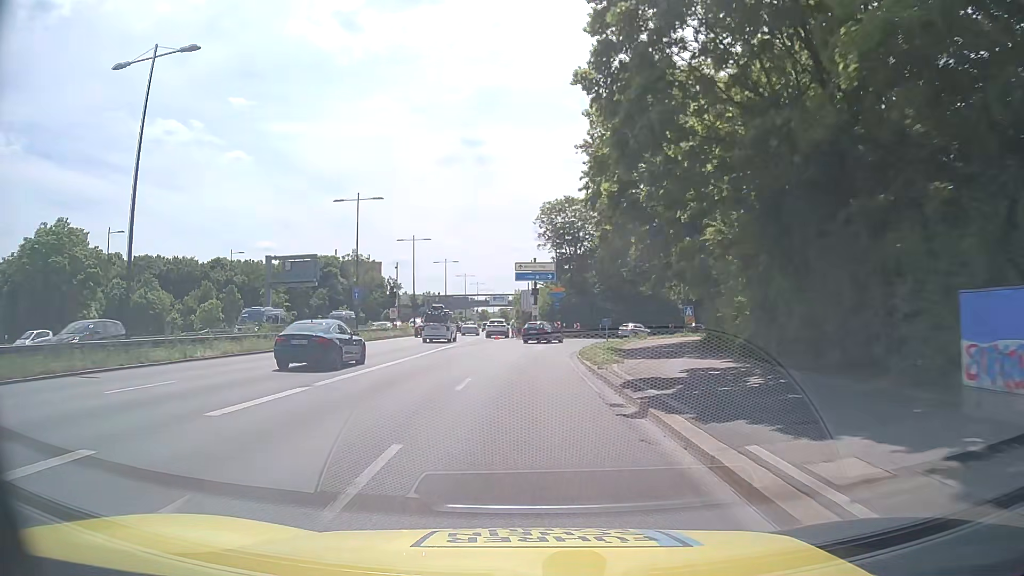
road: motorway_link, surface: asphalt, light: Day
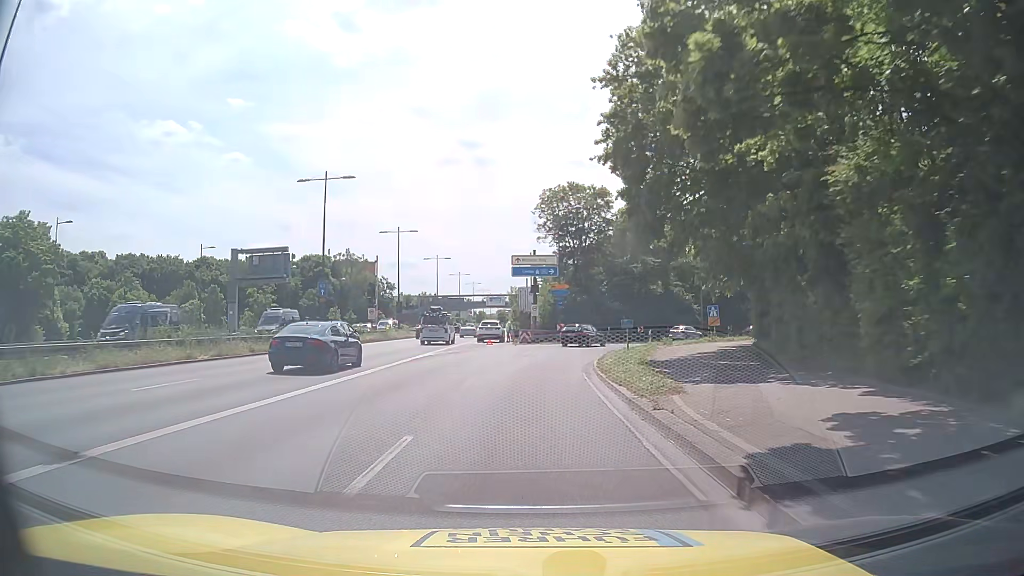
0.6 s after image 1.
(0.0, +8.1) m; 0°
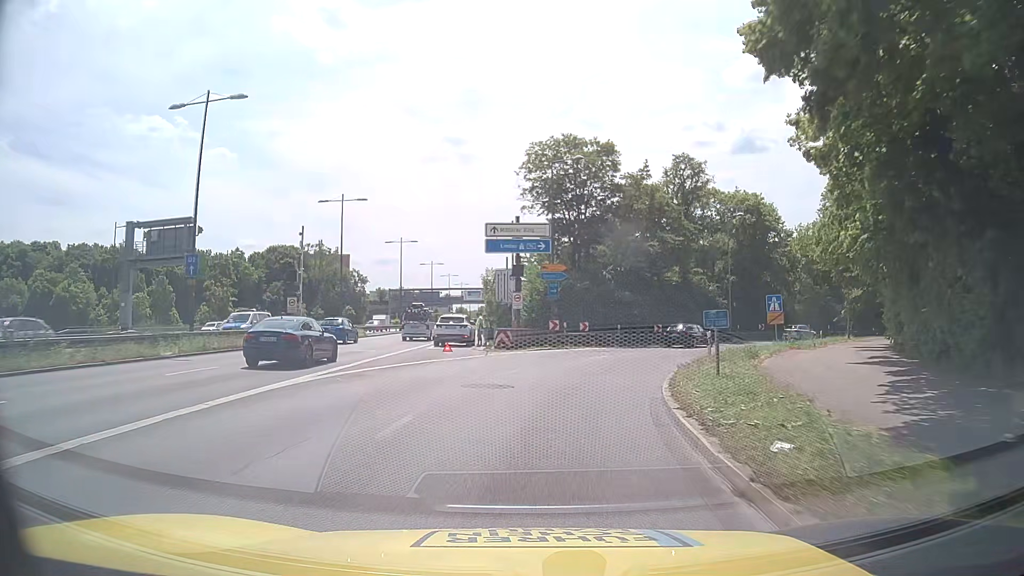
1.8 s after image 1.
(+0.2, +15.4) m; +2°
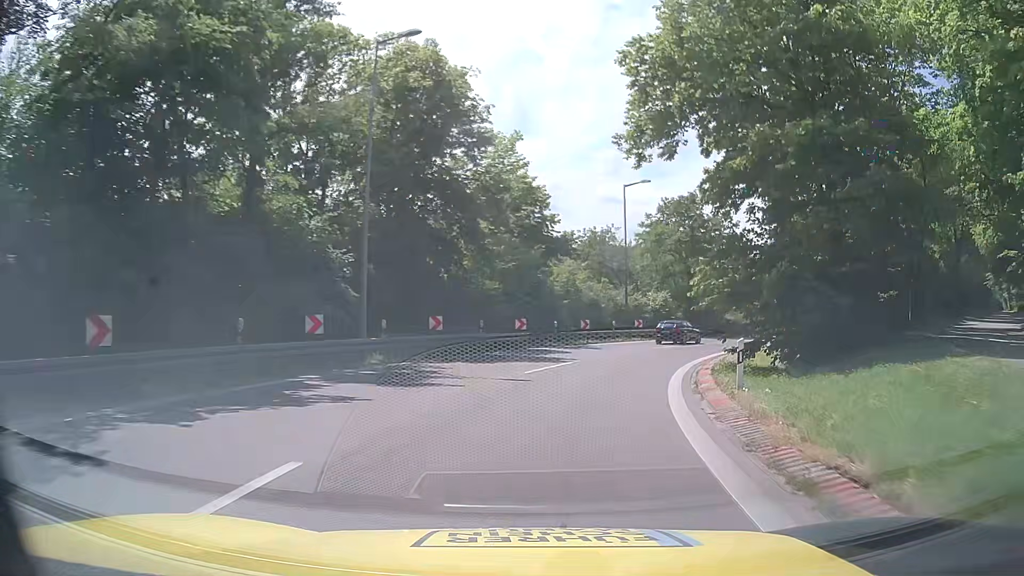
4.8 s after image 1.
(+8.7, +34.8) m; +33°
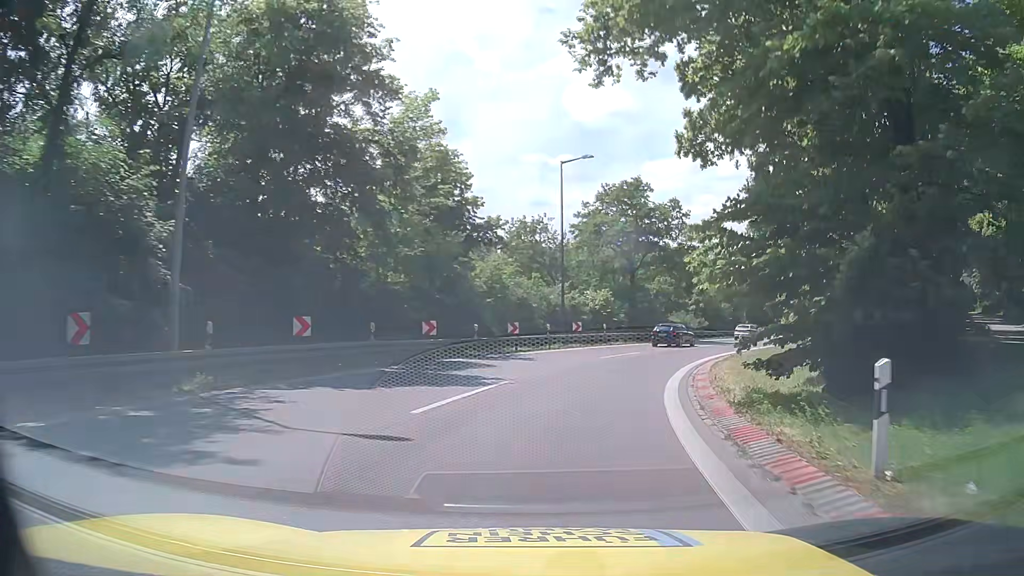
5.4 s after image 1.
(+0.4, +7.8) m; +6°
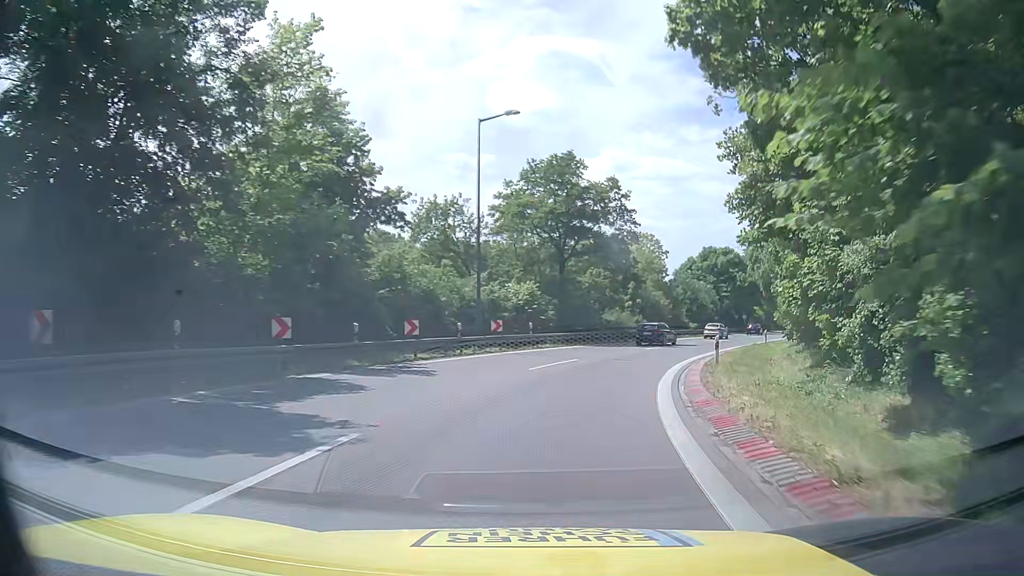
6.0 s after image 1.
(+0.5, +8.0) m; +7°
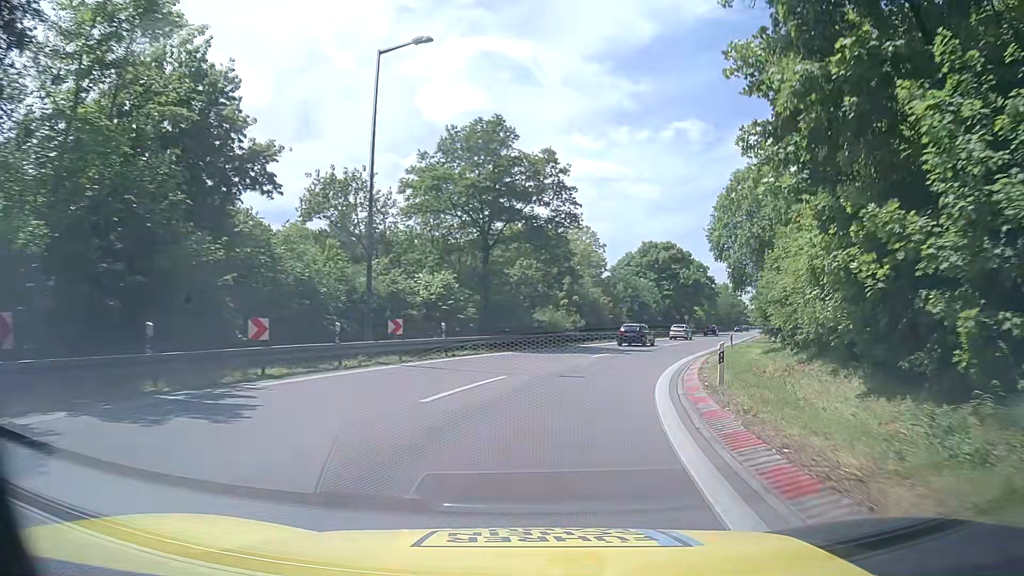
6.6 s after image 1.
(+0.4, +8.3) m; +6°
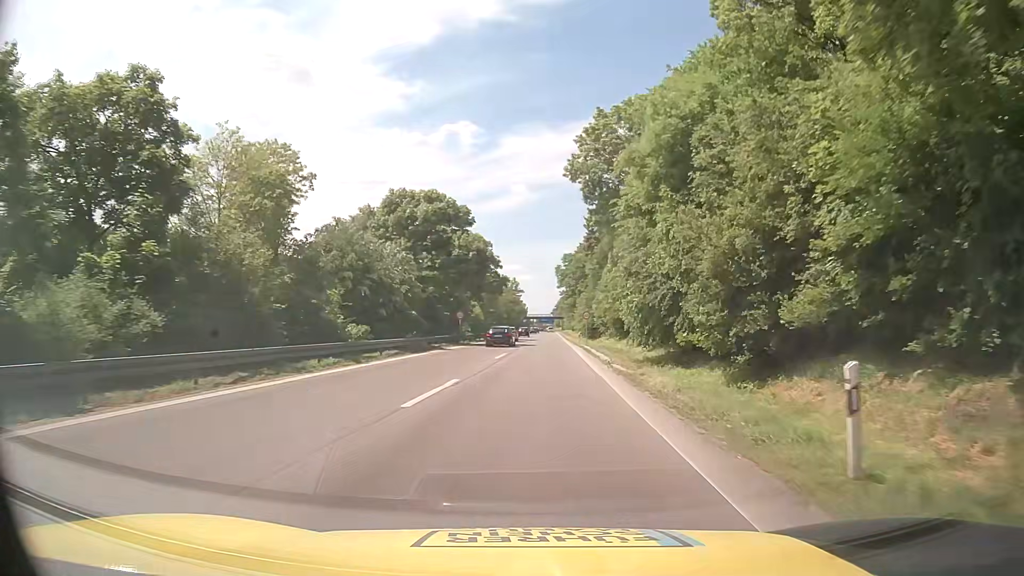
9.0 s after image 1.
(+7.2, +35.0) m; +20°
(0, +10) (+1, +20) (+1, +30) (+1, +40) (+2, +50) (+2, +60) (+2, +70) (+3, +80) (+3, +90) (+3, +100) m
